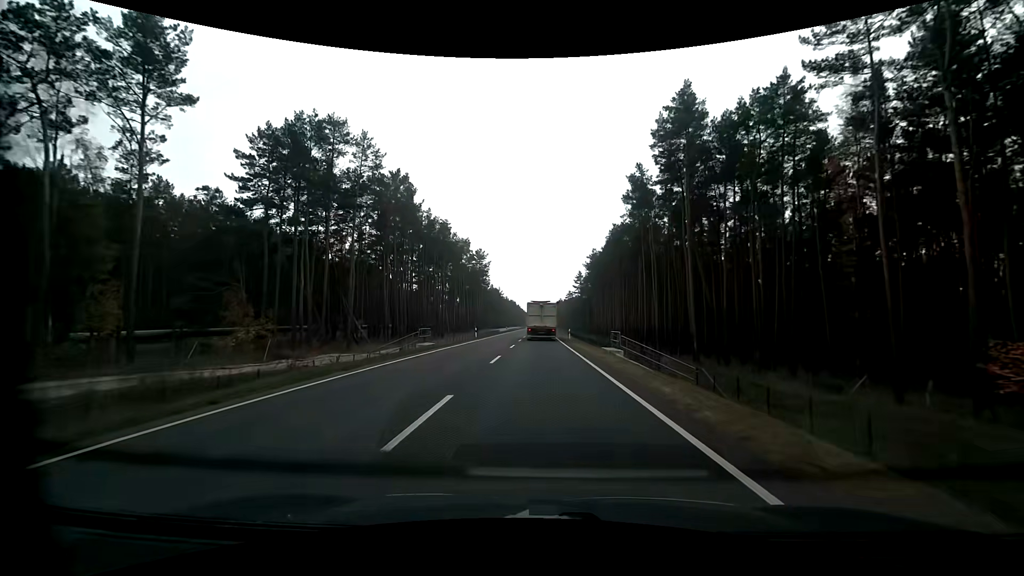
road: primary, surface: asphalt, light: Day
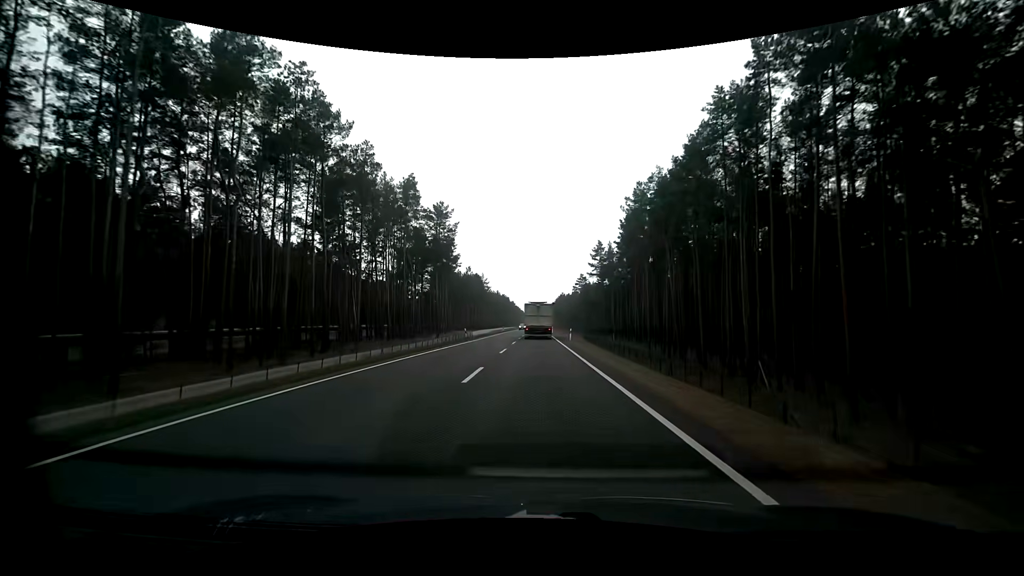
(+0.2, +54.1) m; 0°
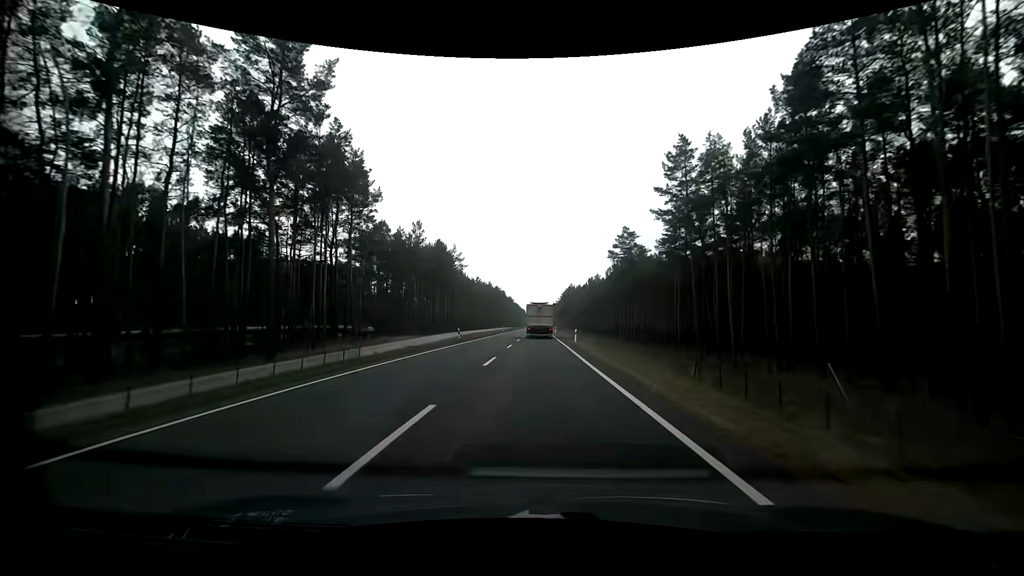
(-0.2, +55.1) m; -1°
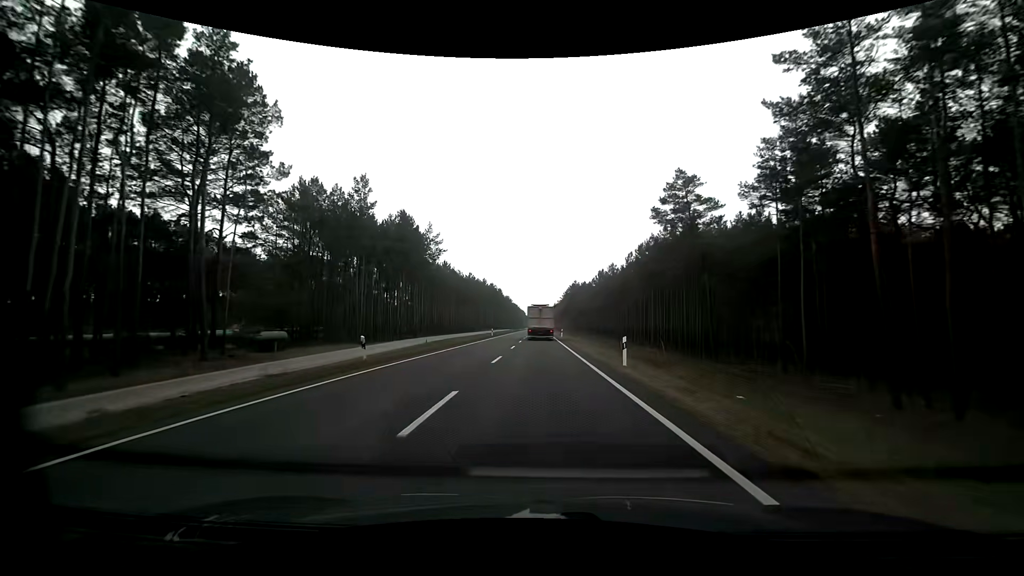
(+0.1, +22.5) m; 0°
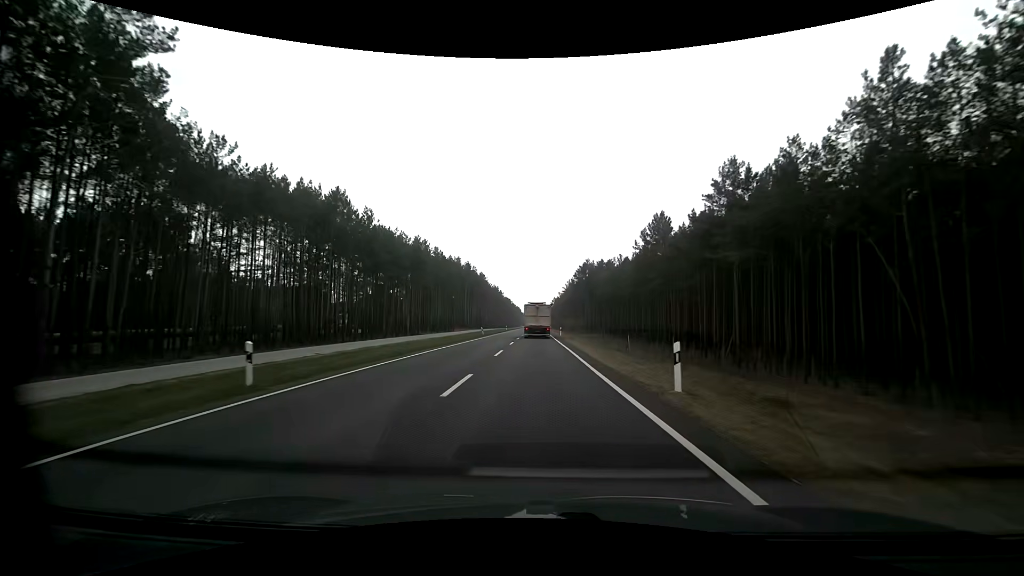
(+0.2, +56.9) m; 0°
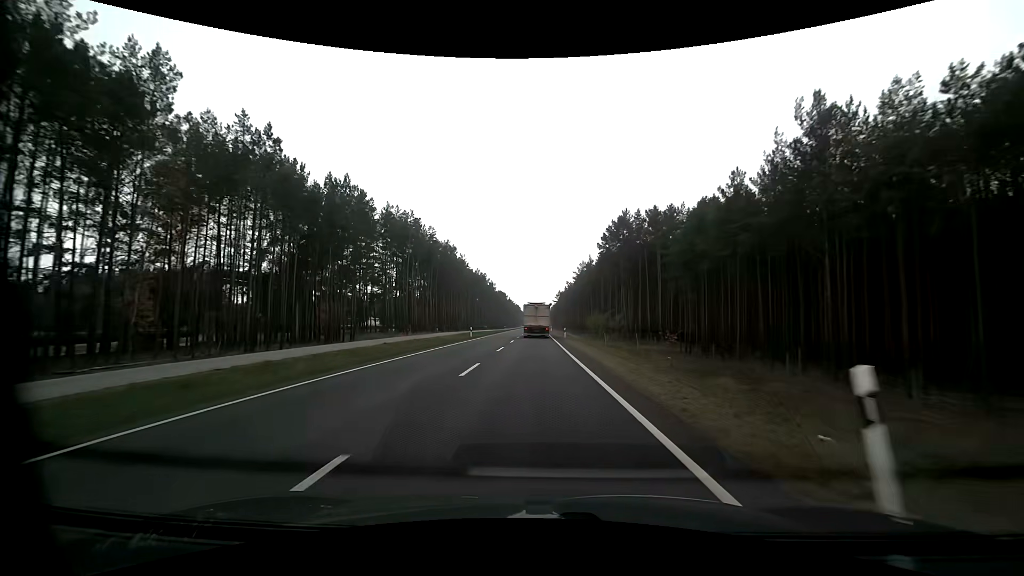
(+0.3, +56.3) m; 0°
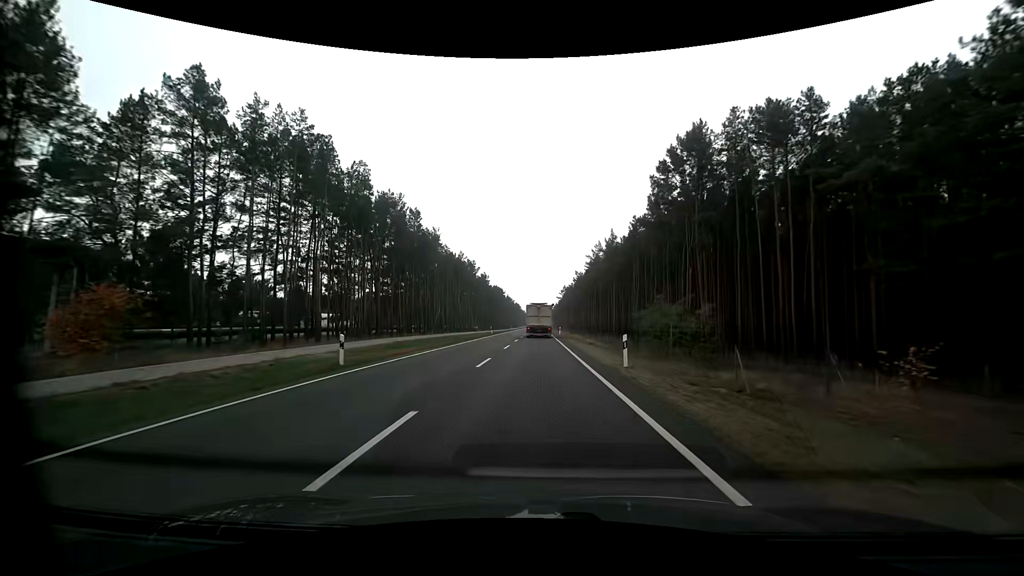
(0.0, +33.3) m; 0°
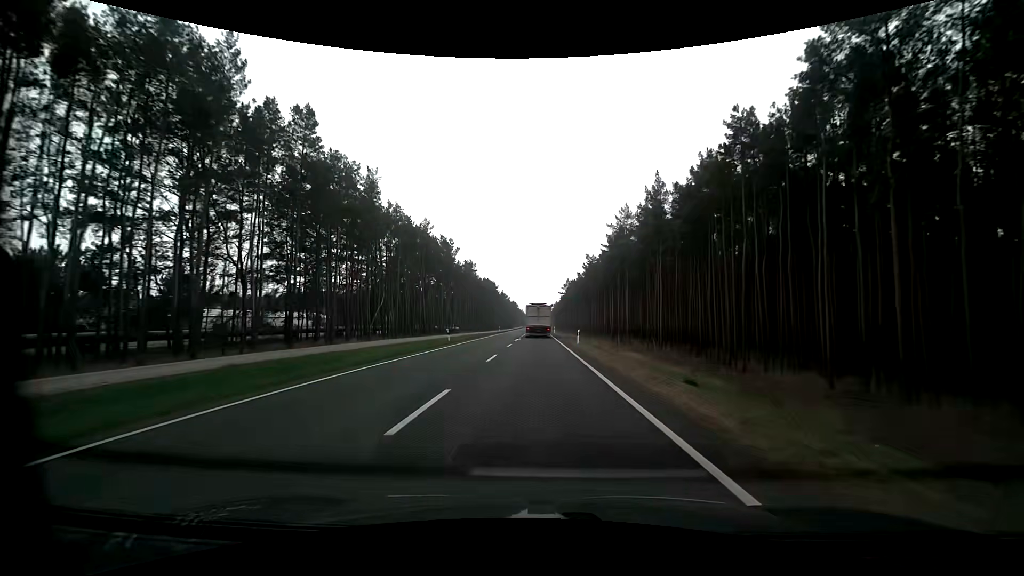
(+0.1, +33.5) m; 0°
(0, +10) (0, +20) (0, +30) (0, +40) (0, +50) (0, +60) (0, +70) (0, +80) (0, +90) (0, +100) m
